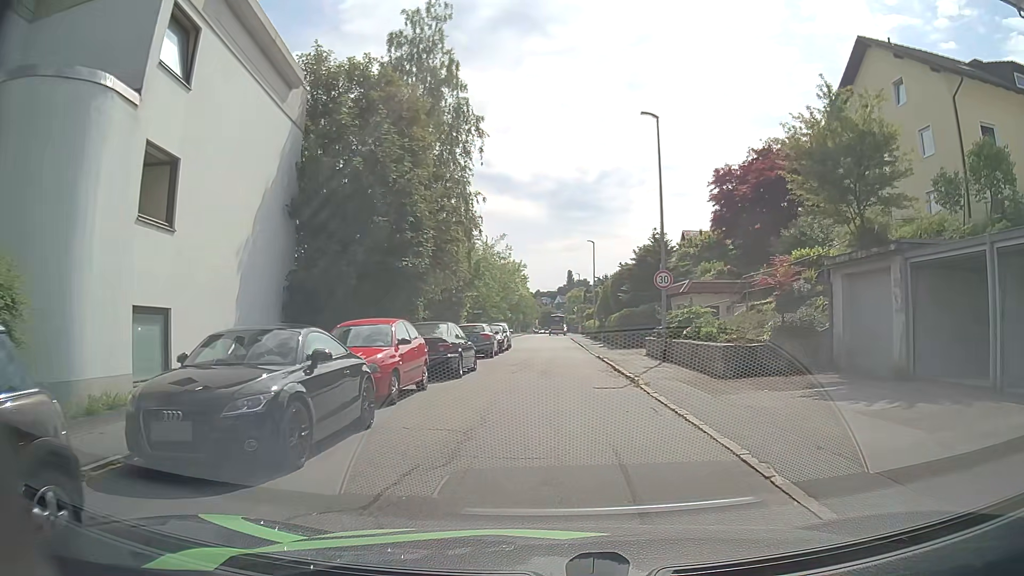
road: residential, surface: asphalt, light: Day
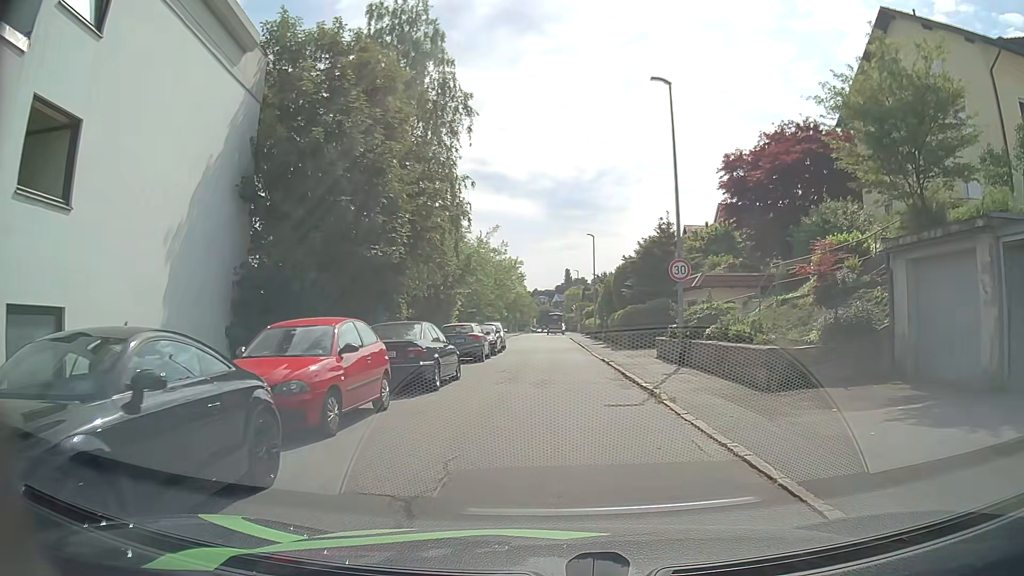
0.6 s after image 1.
(0.0, +3.2) m; 0°
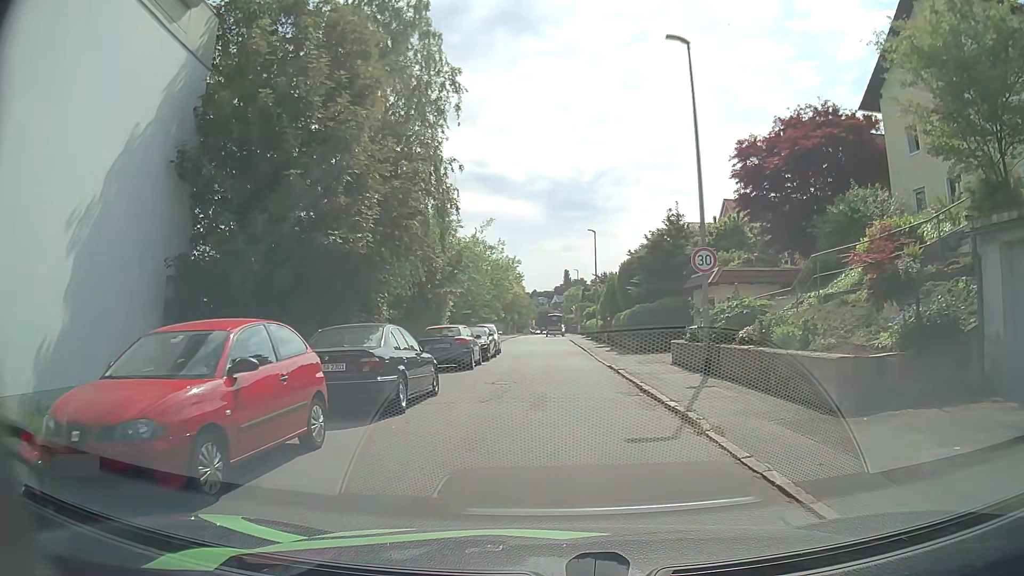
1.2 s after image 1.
(0.0, +3.1) m; +1°
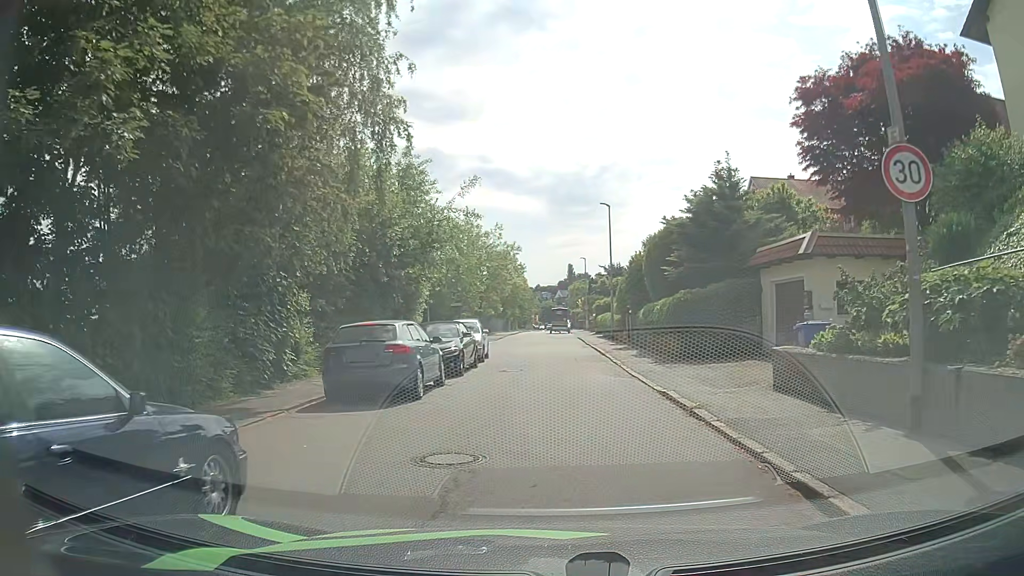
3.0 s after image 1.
(-0.1, +9.2) m; -1°
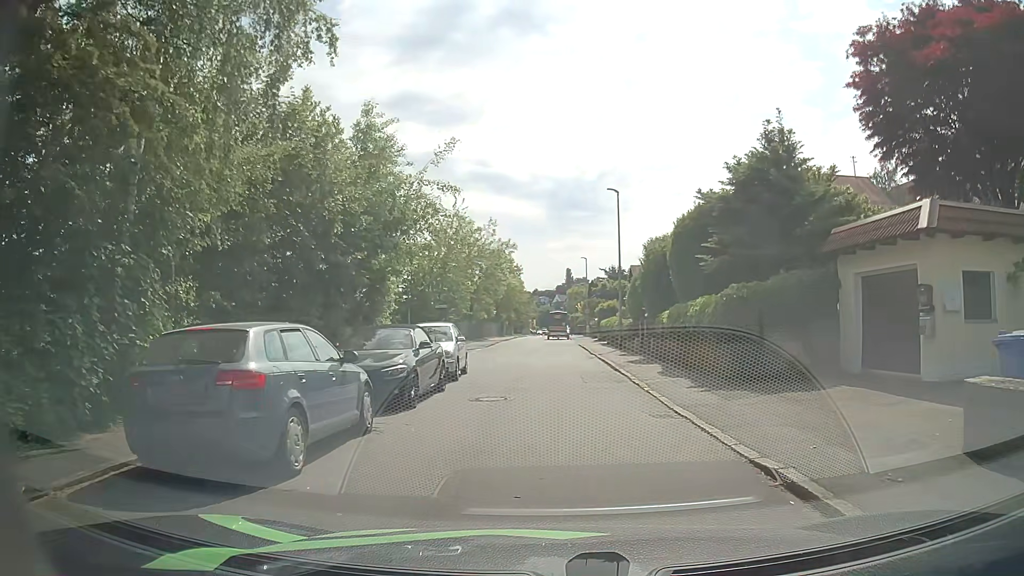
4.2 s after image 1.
(0.0, +5.9) m; +1°
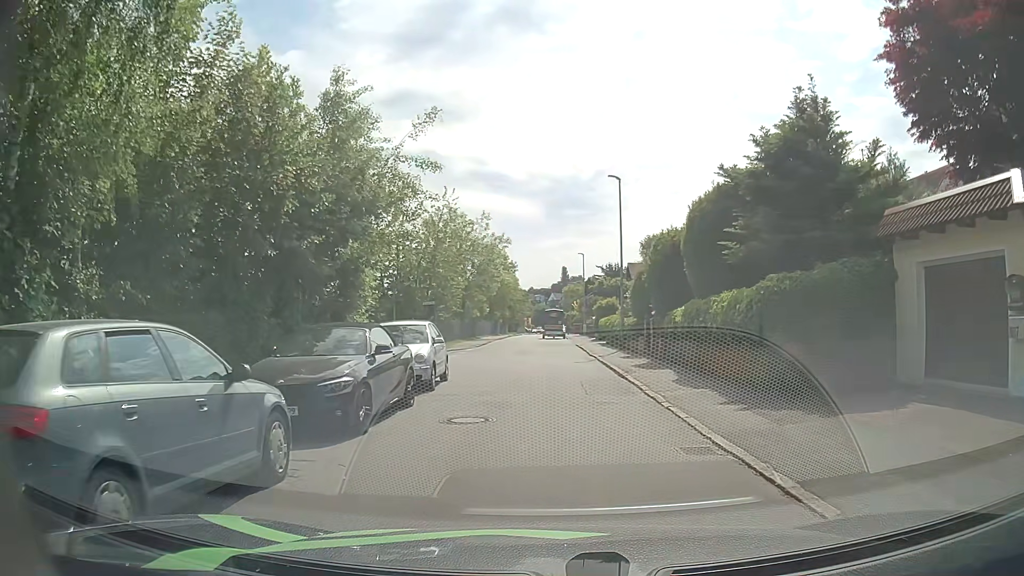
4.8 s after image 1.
(0.0, +2.8) m; 0°
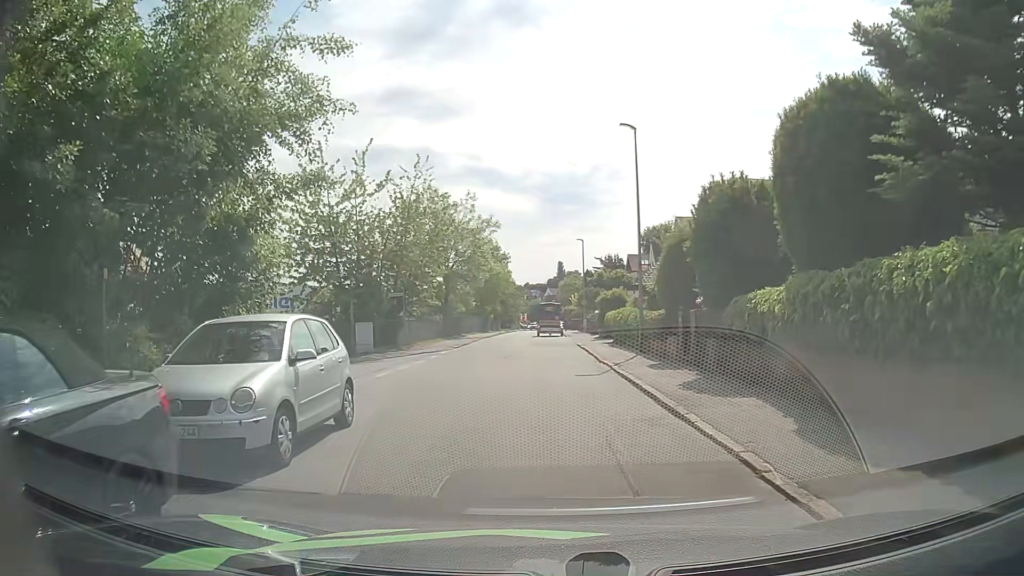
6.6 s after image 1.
(+0.1, +7.7) m; 0°
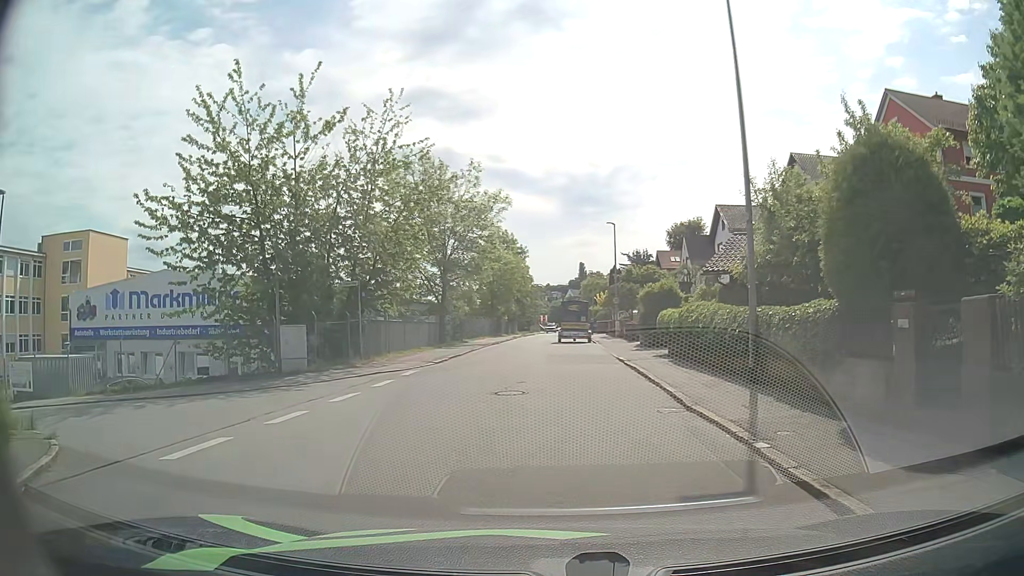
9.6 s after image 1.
(-0.1, +11.1) m; -2°
